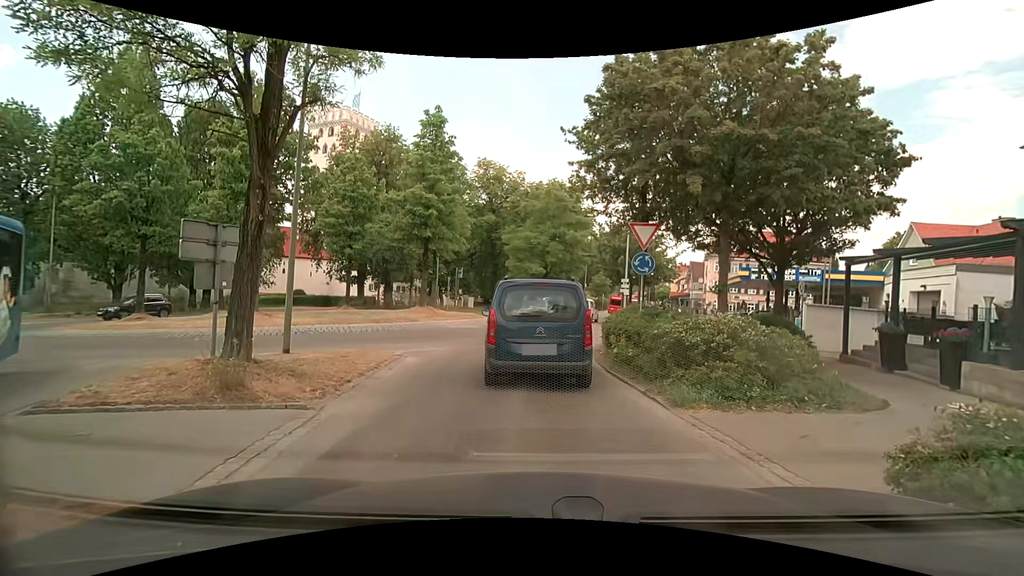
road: tertiary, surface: asphalt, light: Day
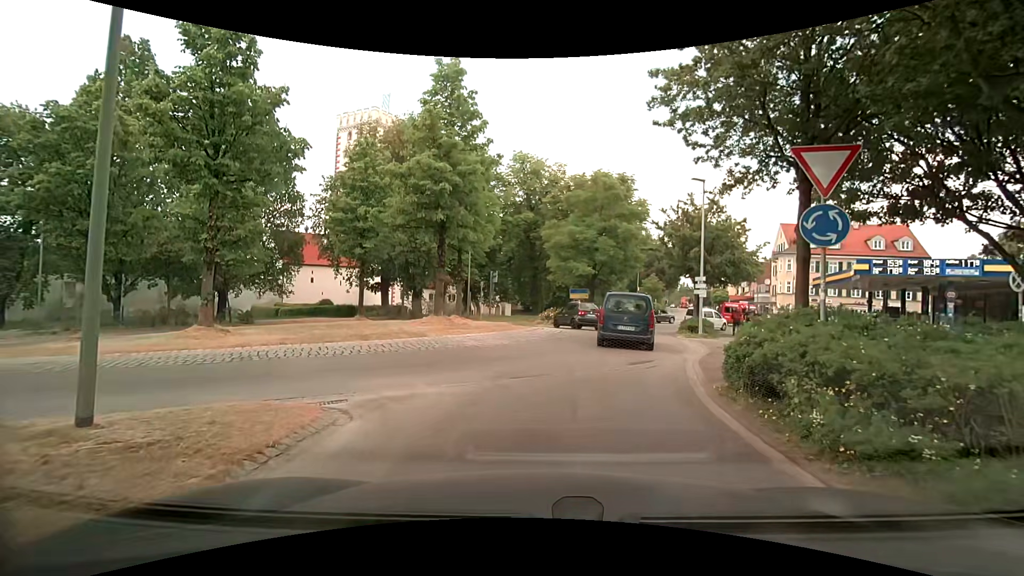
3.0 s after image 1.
(-0.1, +6.6) m; -5°
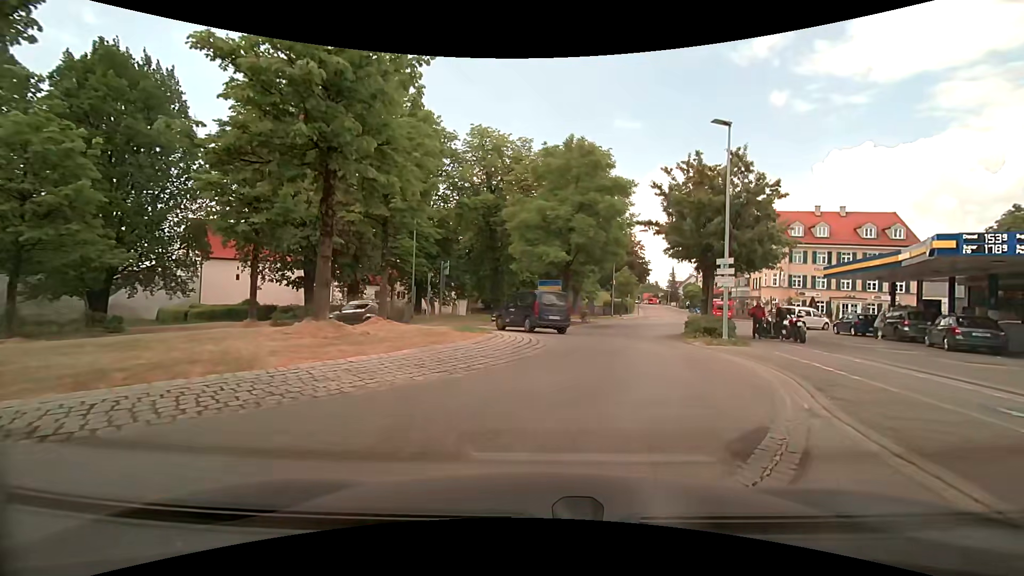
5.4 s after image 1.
(+0.2, +8.5) m; +4°
(+2, +10) (+3, +20) (-3, +28) (-12, +31) (-22, +28) (-29, +21) (-37, +15) (-46, +10) (-54, +5) (-63, +1) m
